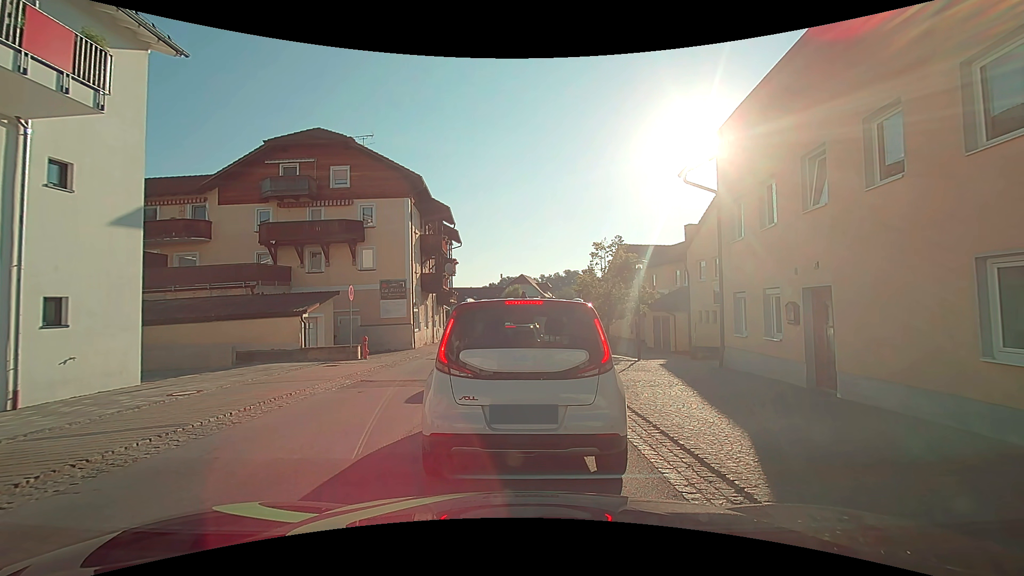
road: secondary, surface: asphalt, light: Day
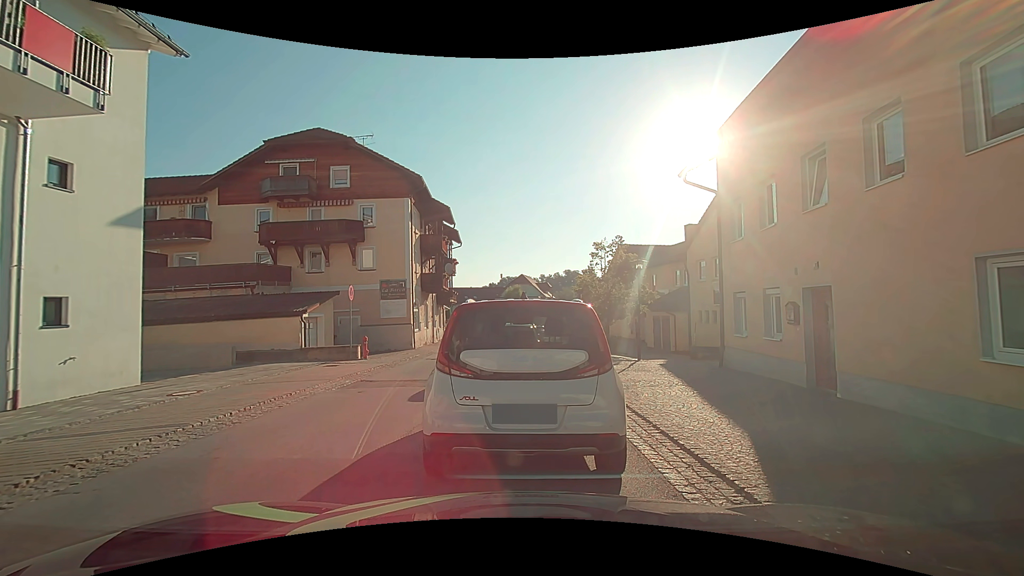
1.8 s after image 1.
(0.0, 0.0) m; 0°
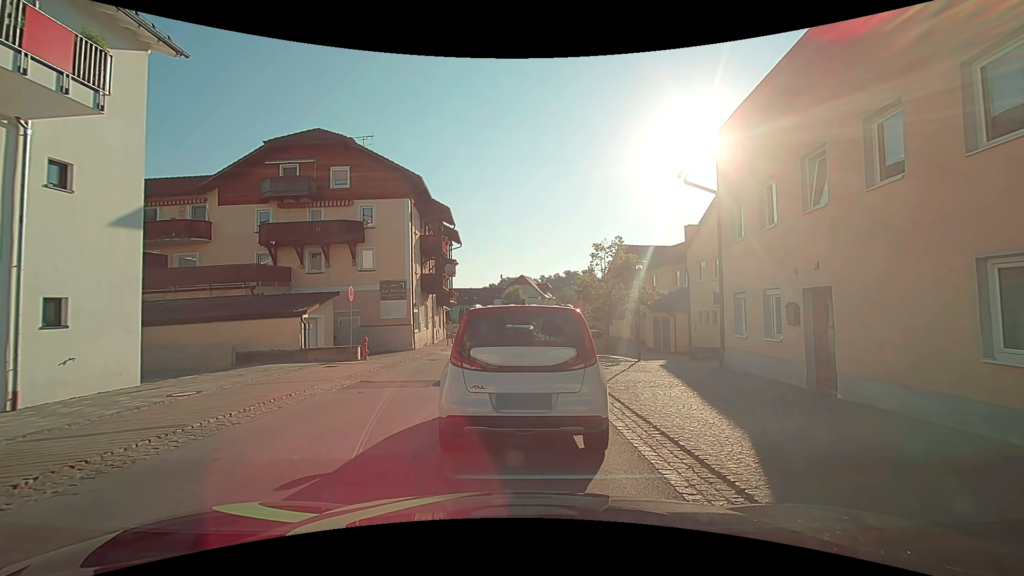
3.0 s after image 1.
(0.0, 0.0) m; 0°
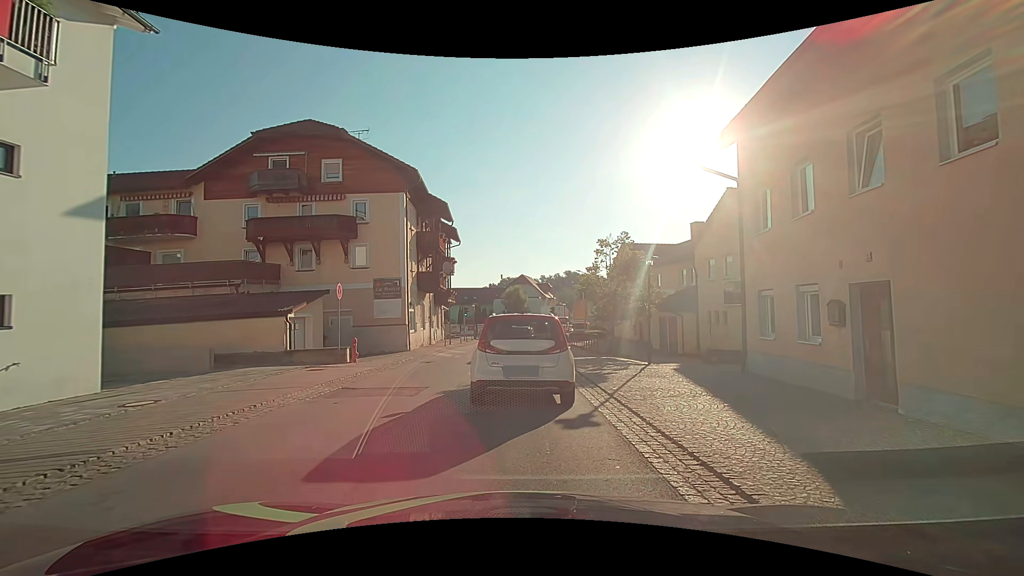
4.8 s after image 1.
(0.0, +1.5) m; +1°
